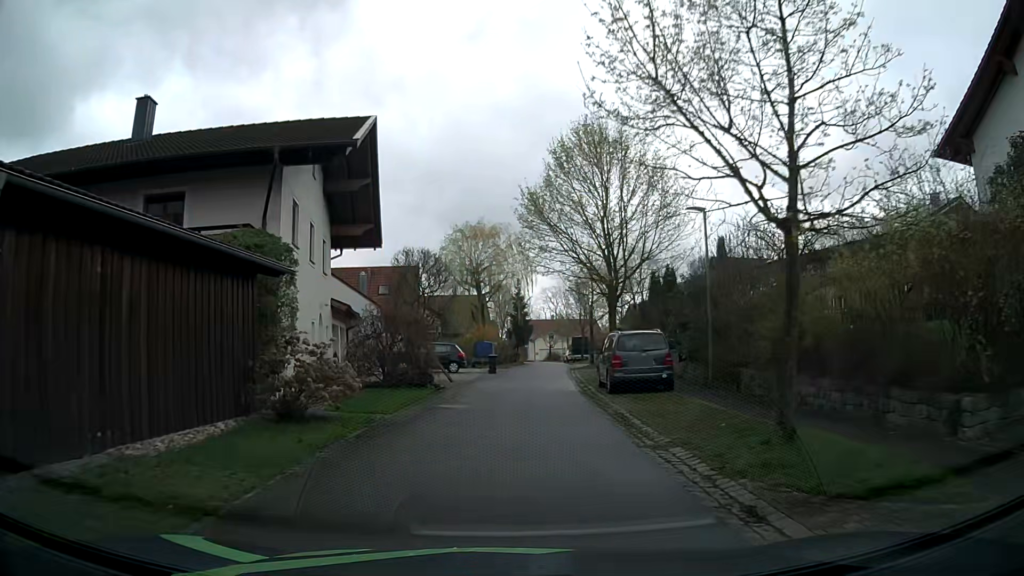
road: residential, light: Day
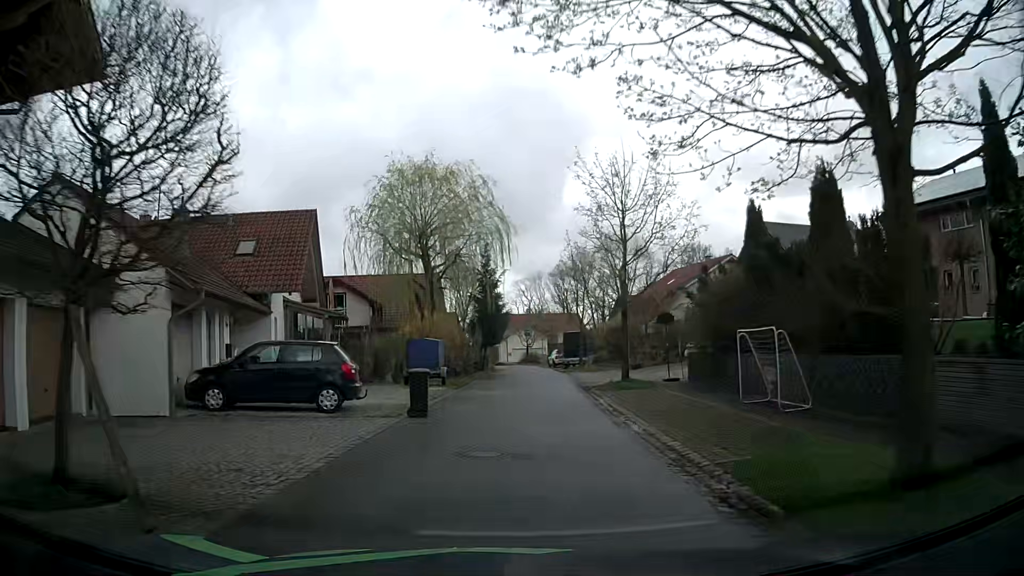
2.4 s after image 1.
(+0.3, +19.7) m; +3°
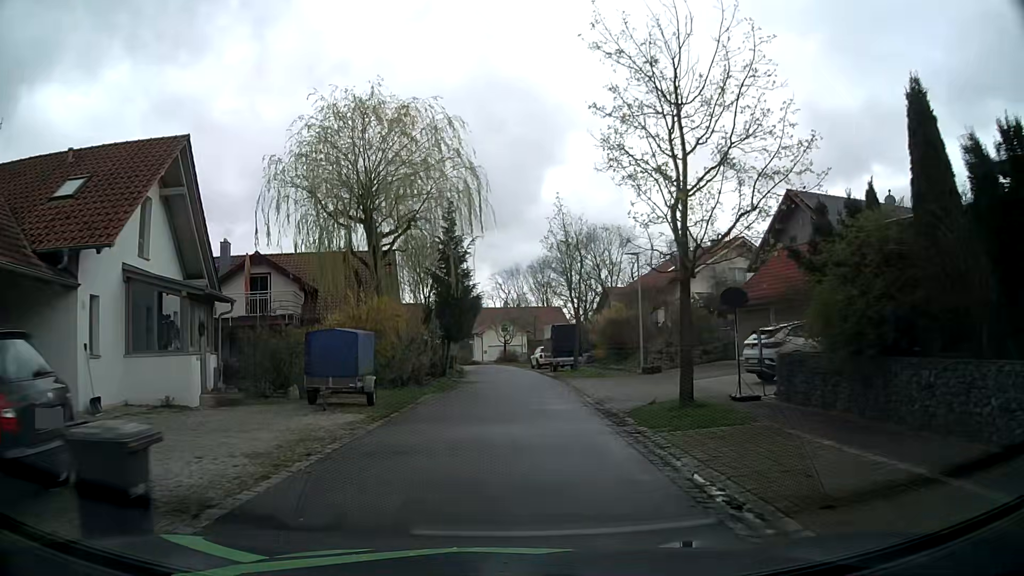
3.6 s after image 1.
(+0.1, +10.0) m; +1°
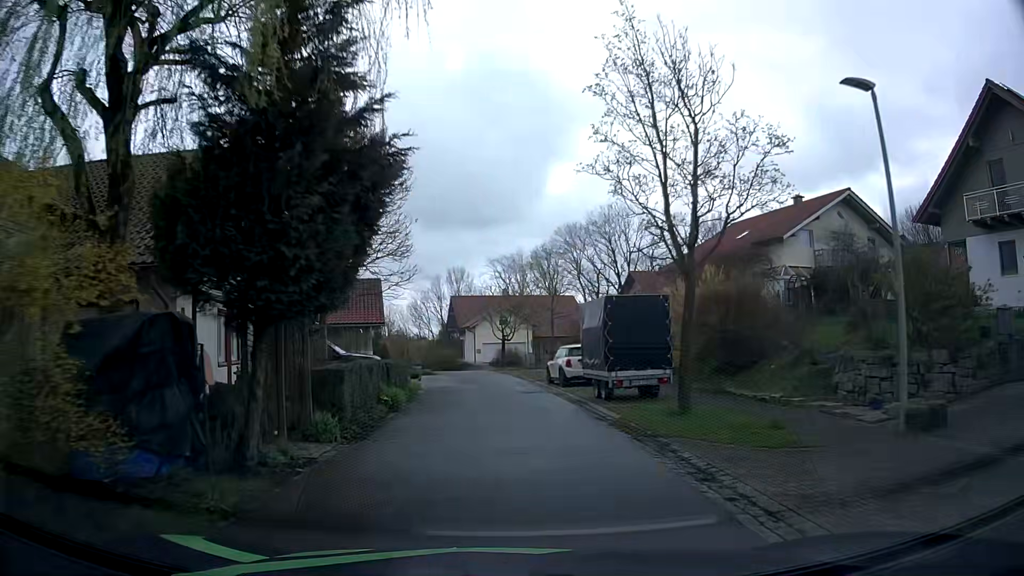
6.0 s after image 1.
(+0.3, +20.0) m; 0°
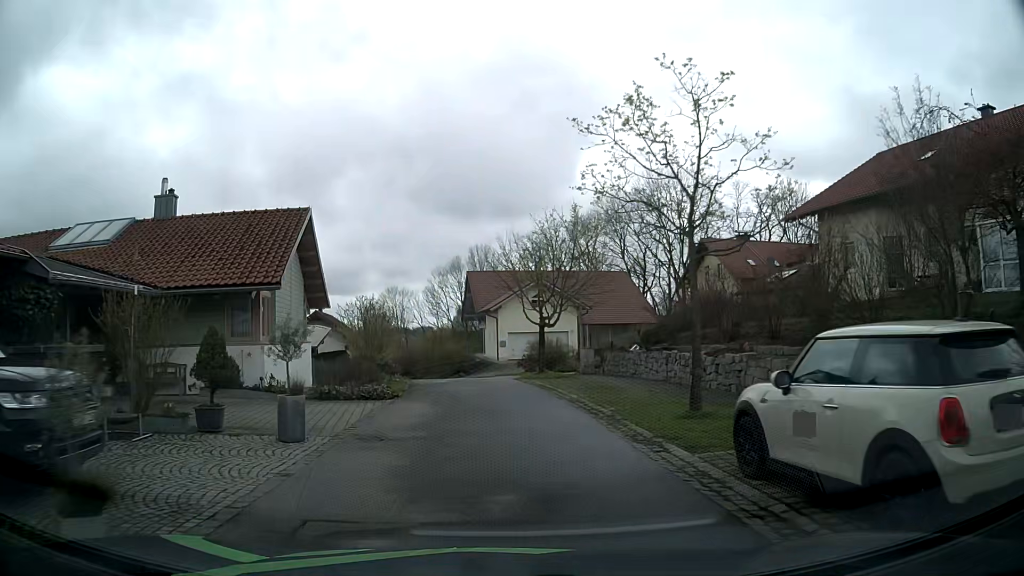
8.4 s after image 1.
(-0.2, +19.3) m; -2°
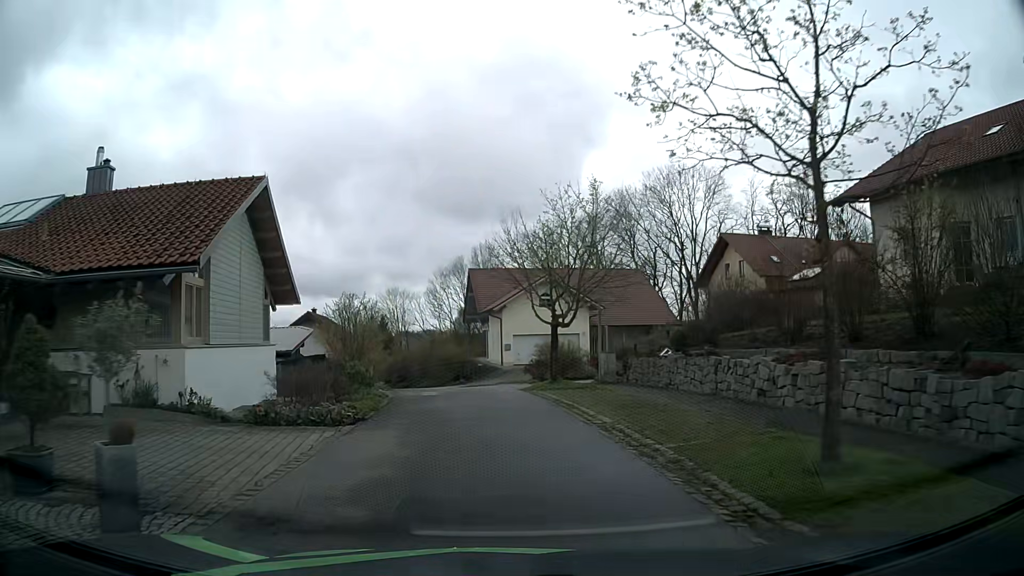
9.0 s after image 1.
(-0.1, +4.5) m; -1°
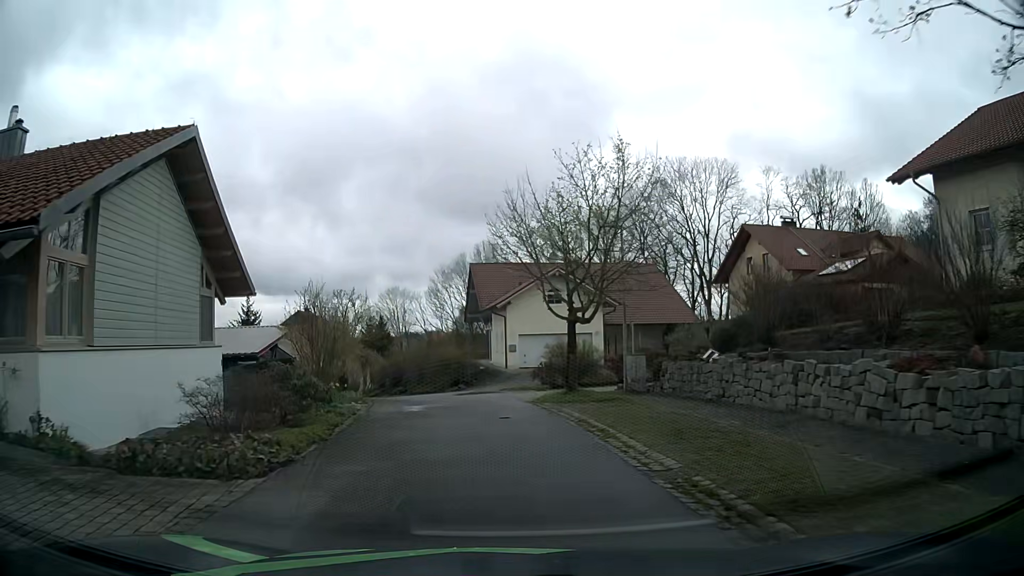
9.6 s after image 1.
(0.0, +4.5) m; 0°
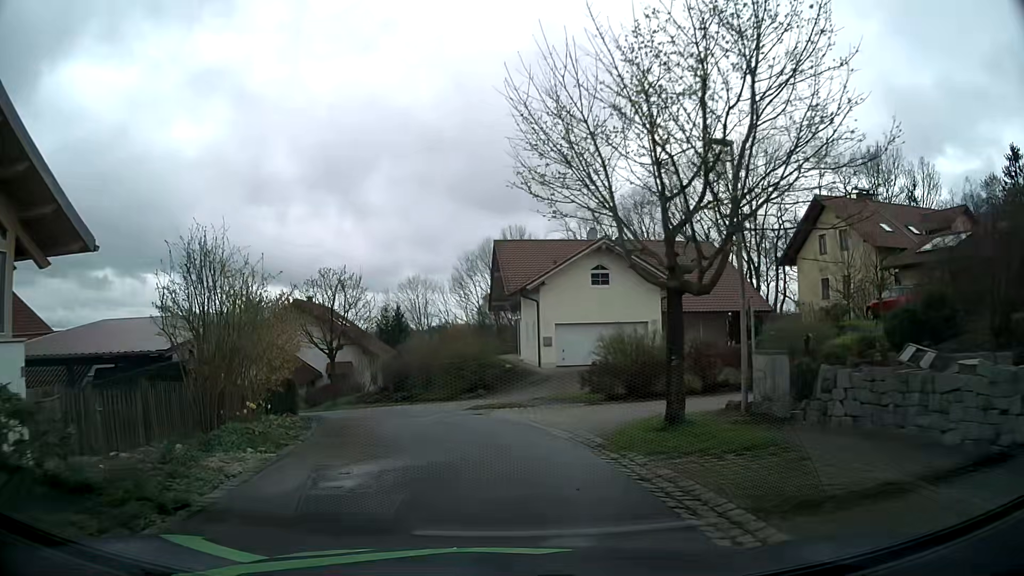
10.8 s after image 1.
(-0.1, +8.6) m; -2°
(-1, +10) (-3, +20) (-8, +28) (-16, +34) (-25, +39) (-34, +44) (-41, +50) (-49, +57) (-56, +64) (-66, +66) m
